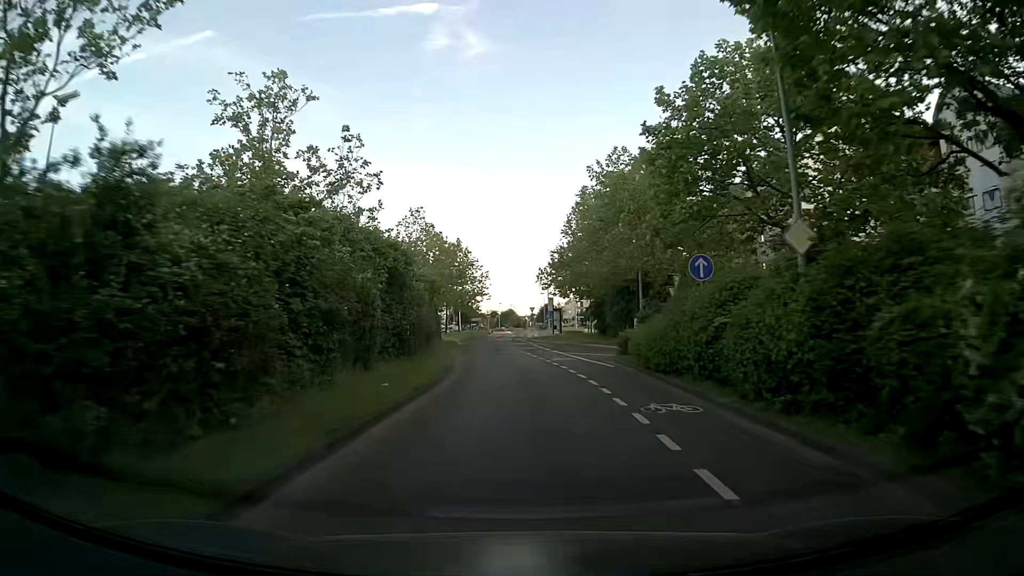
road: secondary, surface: asphalt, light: Day
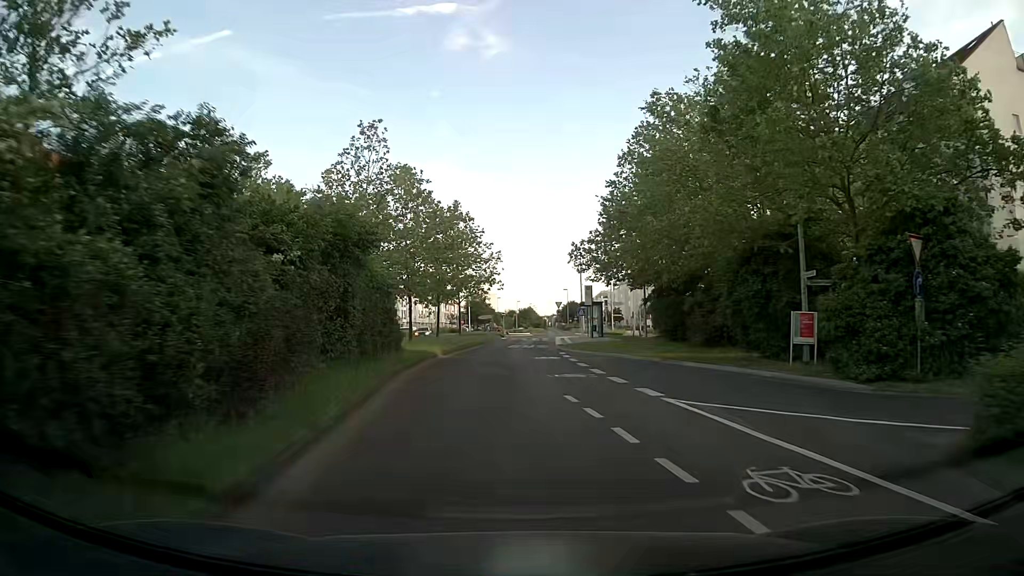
(-0.6, +21.7) m; -2°
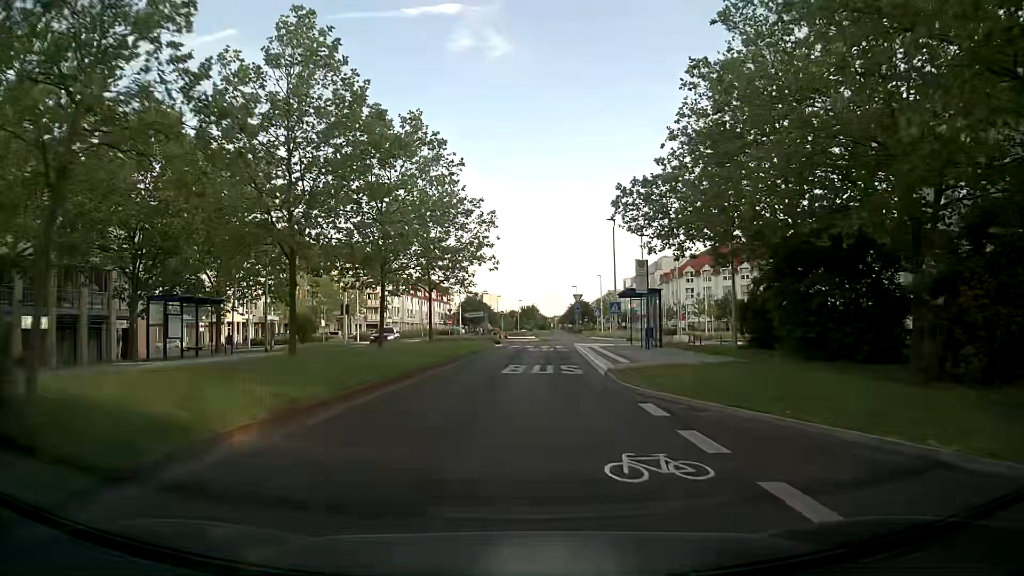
(-0.4, +20.8) m; -2°
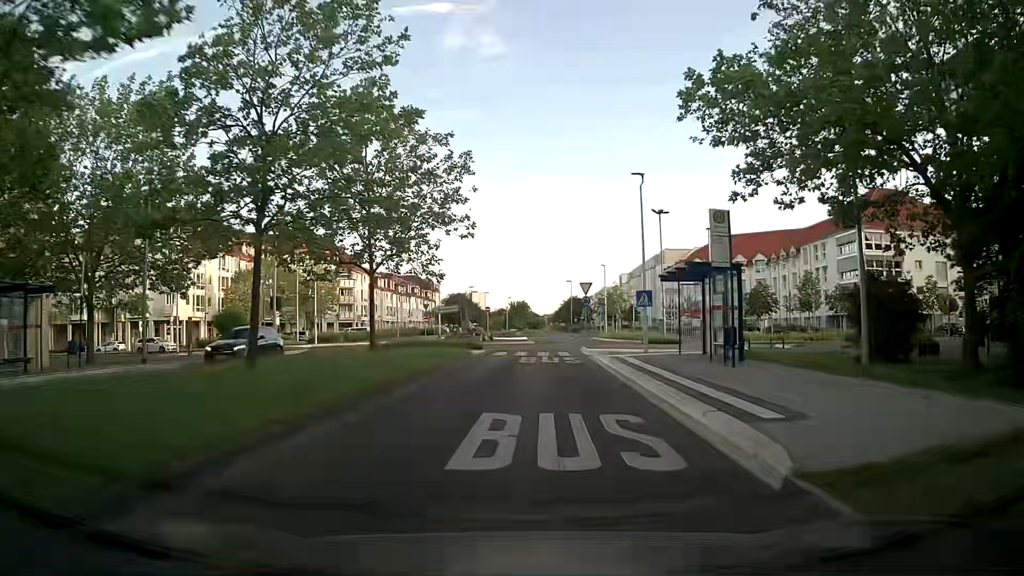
(+0.2, +12.8) m; +2°
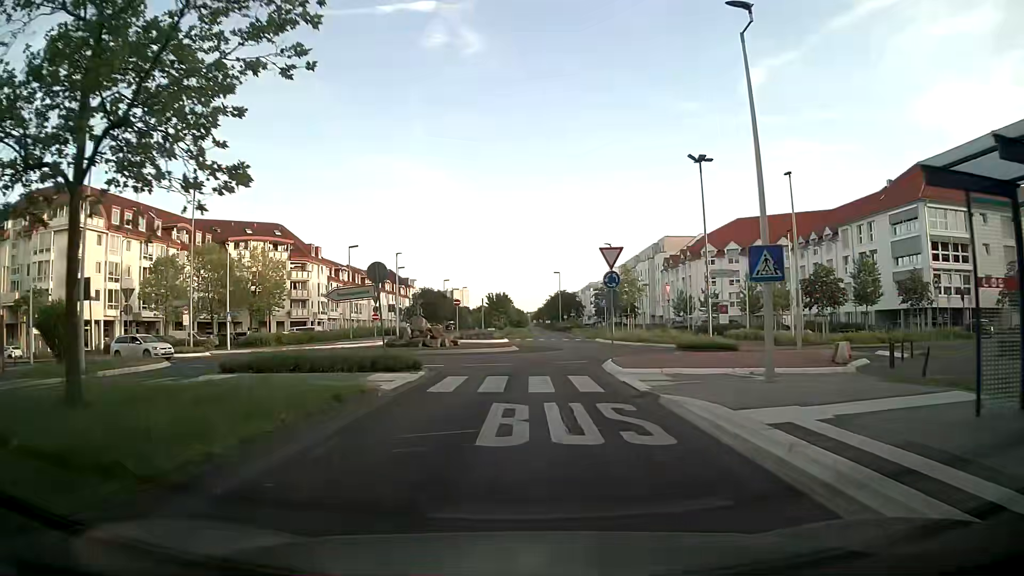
(+0.1, +16.7) m; +2°
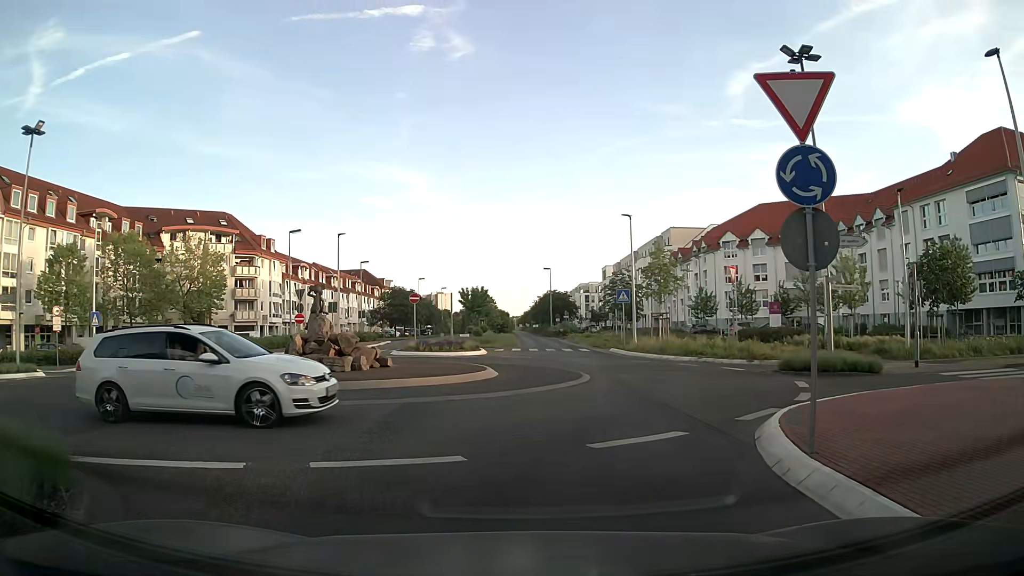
(0.0, +15.1) m; 0°
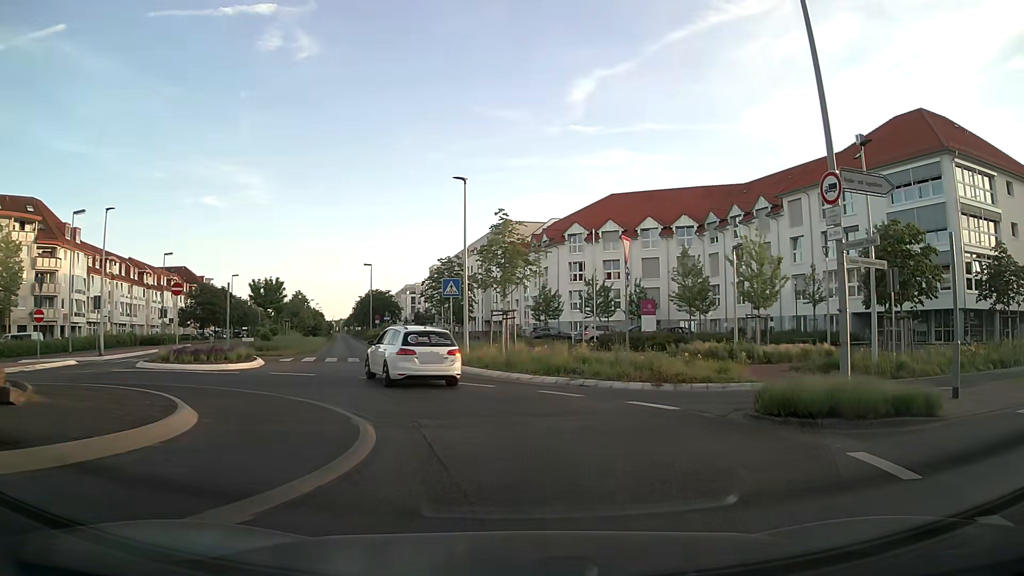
(+1.2, +10.5) m; +15°
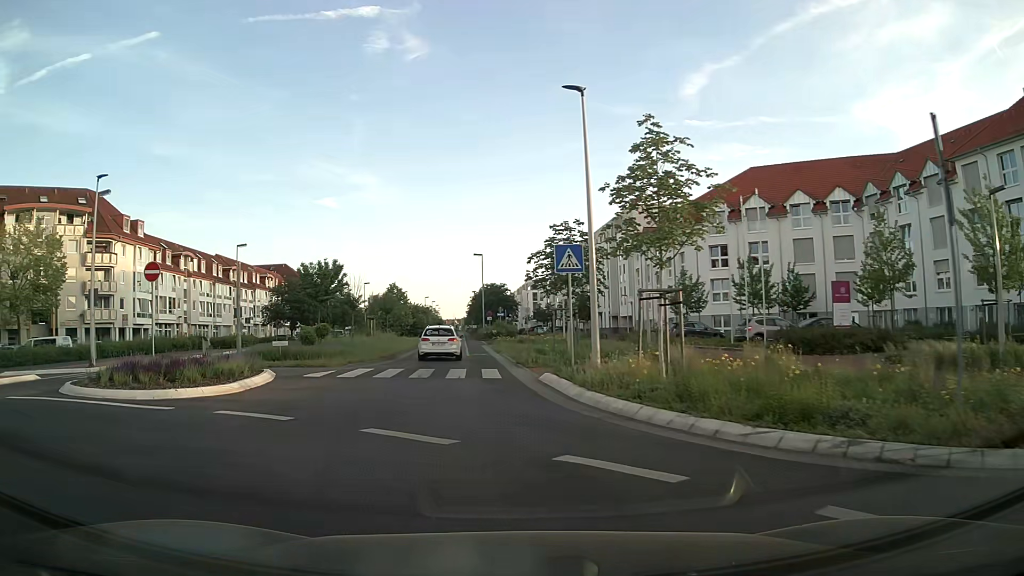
(-0.6, +10.8) m; -10°
(-1, +10) (-2, +20) (-3, +30) (-4, +40) (-5, +50) (-6, +60) (-7, +70) (-8, +80) (-9, +90) (-9, +100) m
